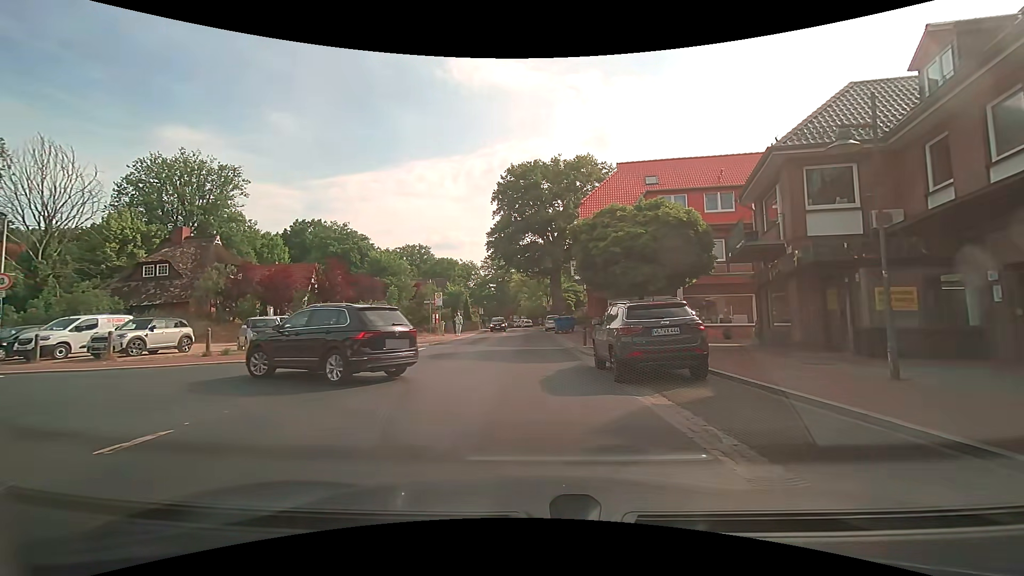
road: secondary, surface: asphalt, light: Day
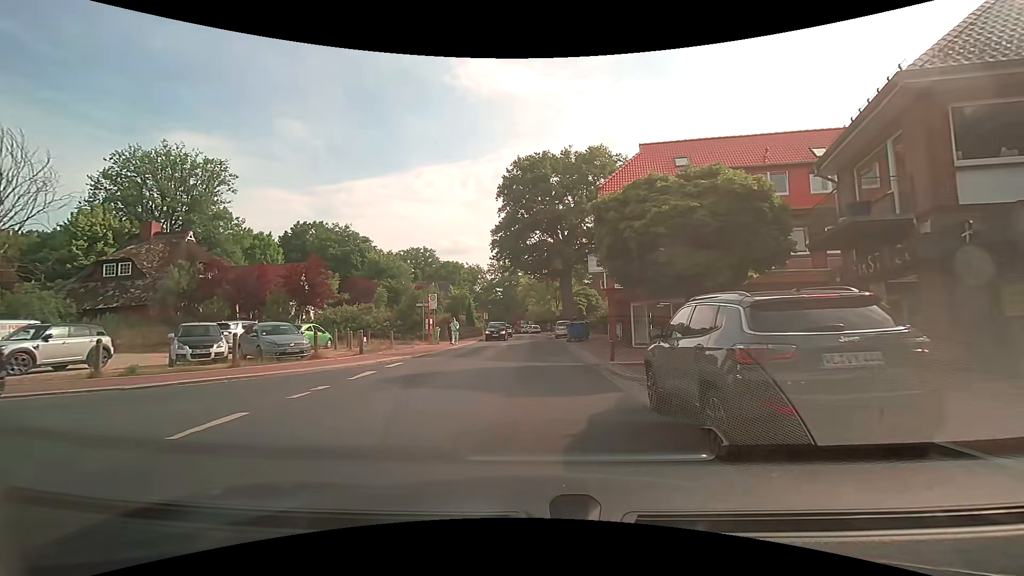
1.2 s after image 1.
(-0.1, +5.4) m; -2°
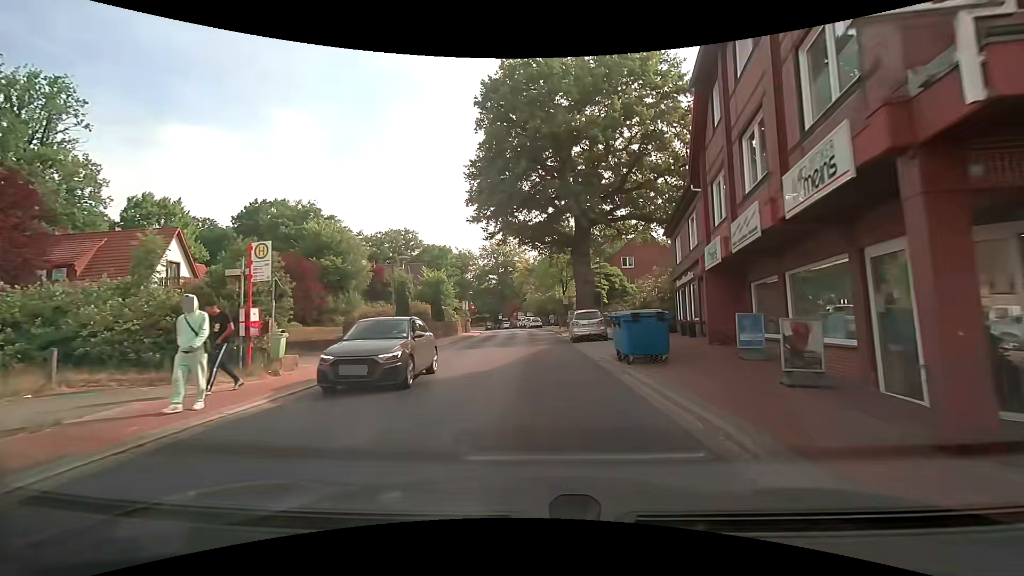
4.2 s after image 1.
(+0.6, +21.0) m; +2°
(0, +10) (0, +20) (0, +30) (-1, +40) (-1, +50) (-2, +60) (-3, +70) (-5, +80) (-6, +90) (-8, +99) m
